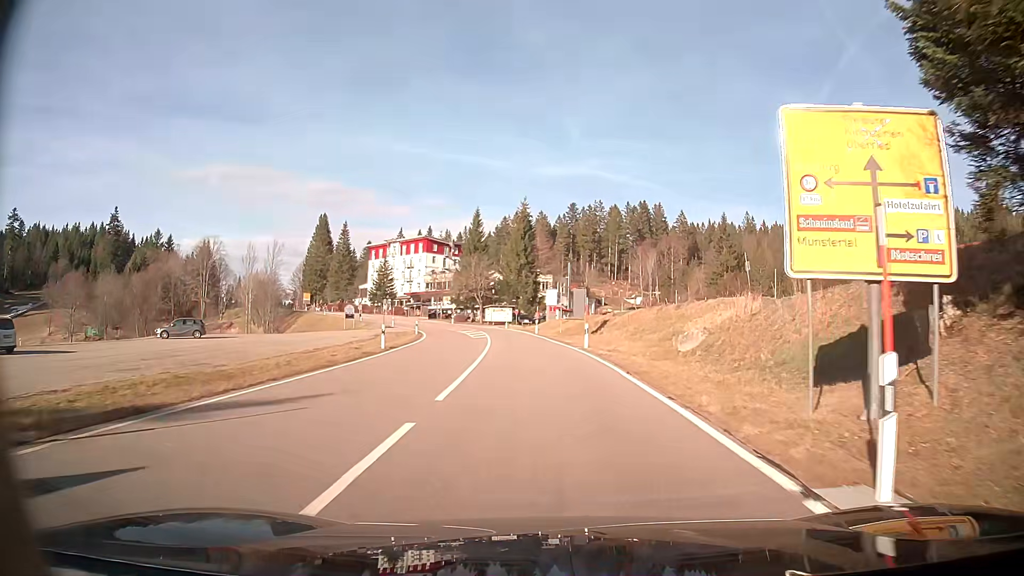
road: secondary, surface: asphalt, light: Day
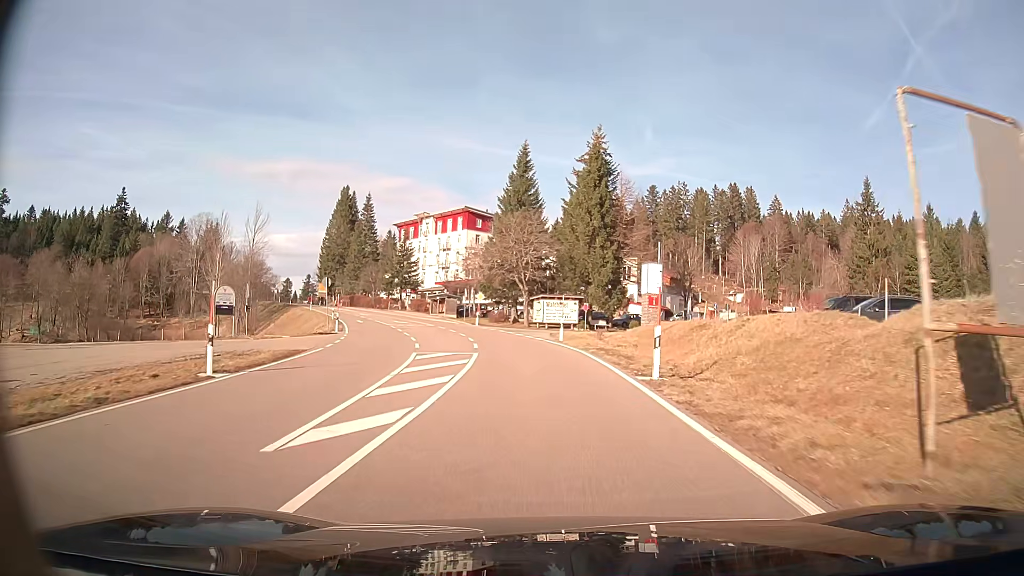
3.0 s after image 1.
(-2.1, +40.7) m; -6°
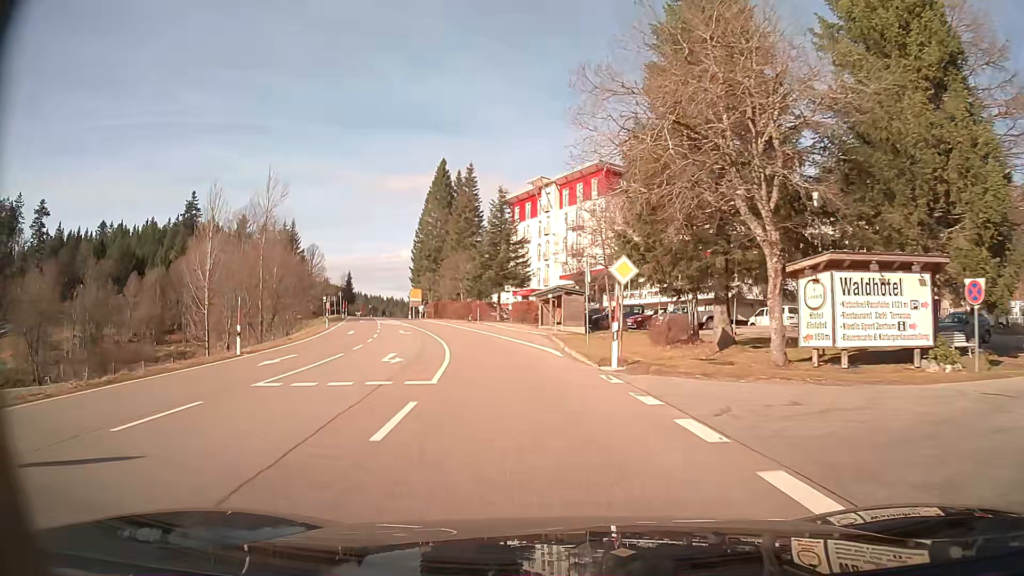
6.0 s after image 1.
(-4.3, +41.5) m; -14°
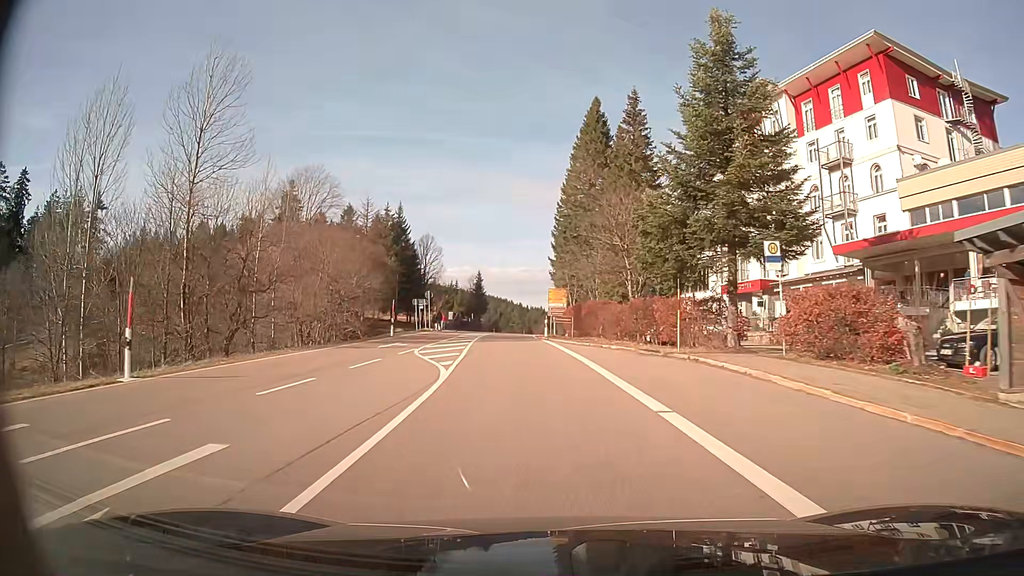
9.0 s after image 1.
(-5.3, +40.4) m; -14°
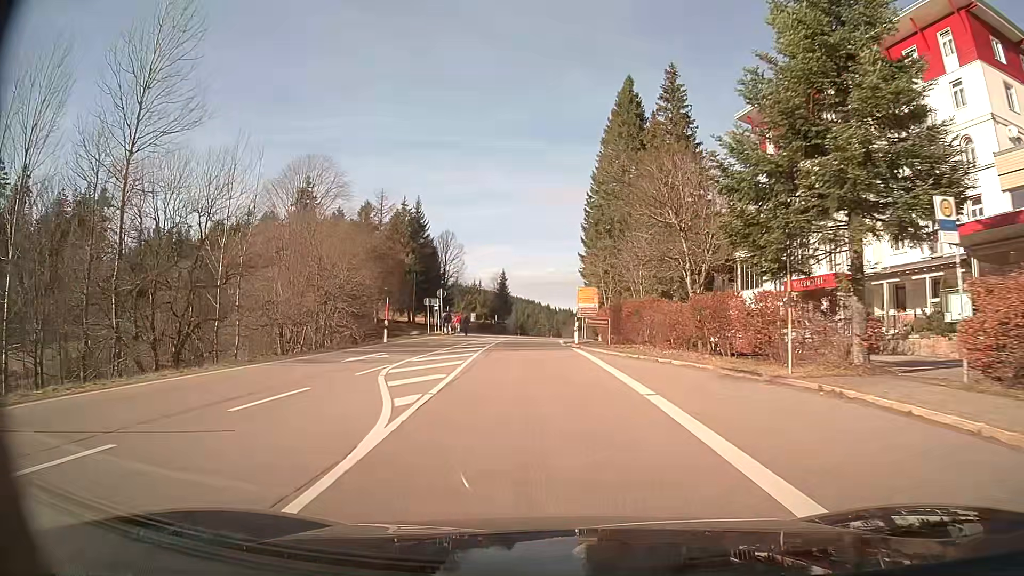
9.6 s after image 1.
(-0.1, +8.1) m; -2°
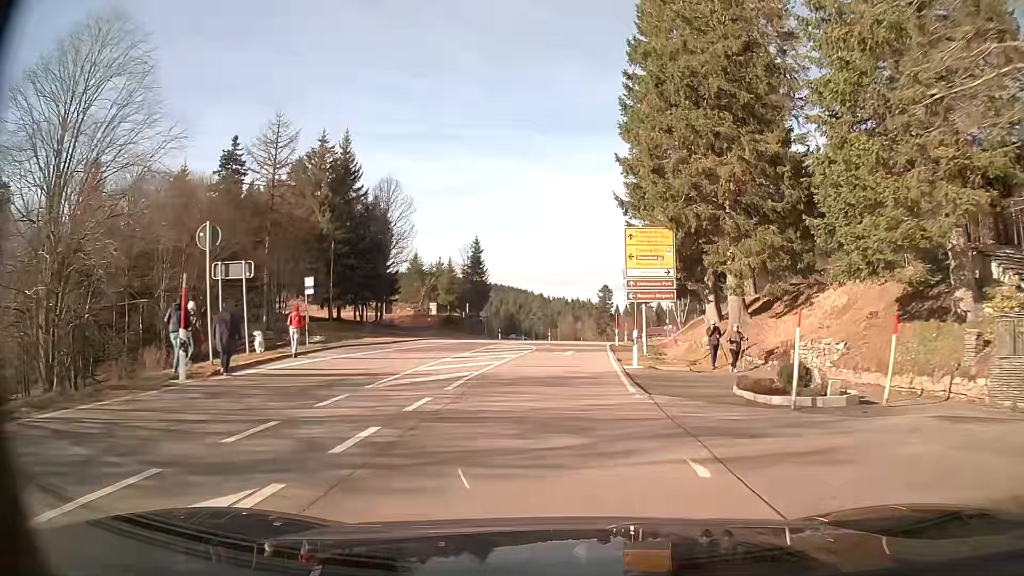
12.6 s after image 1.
(-0.4, +40.0) m; +1°
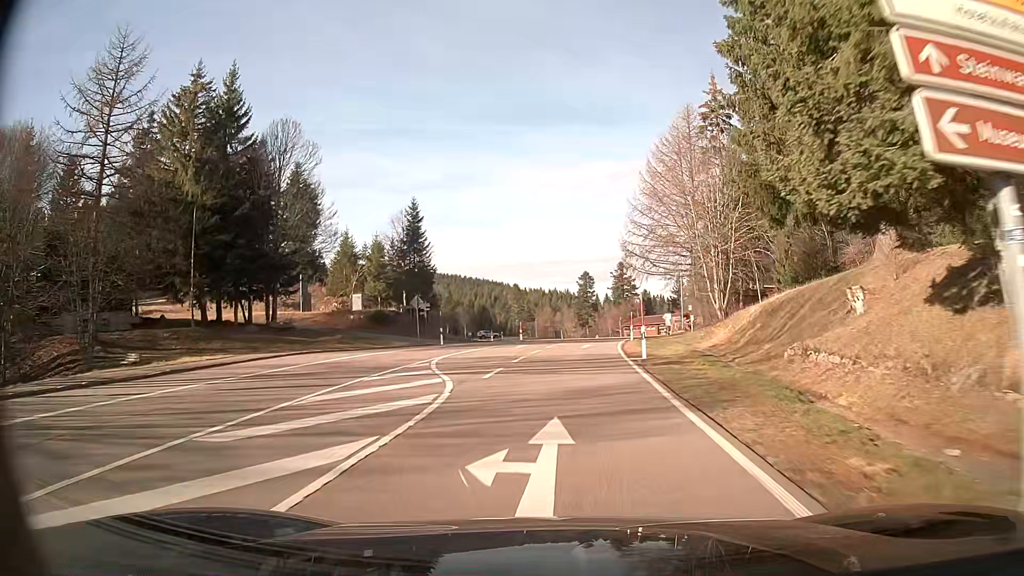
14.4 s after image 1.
(+0.3, +23.4) m; +2°
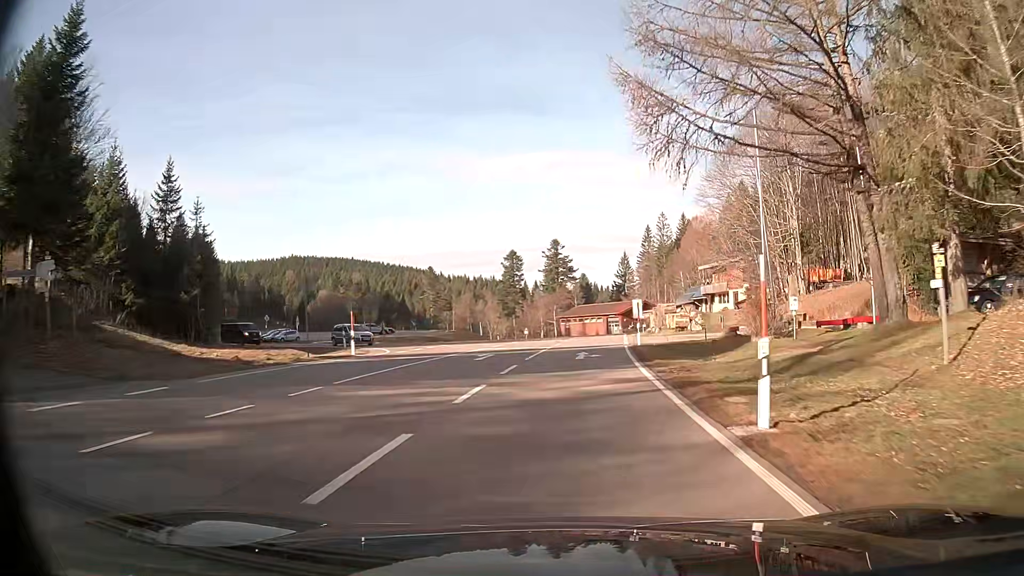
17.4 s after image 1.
(+2.2, +40.2) m; +7°
